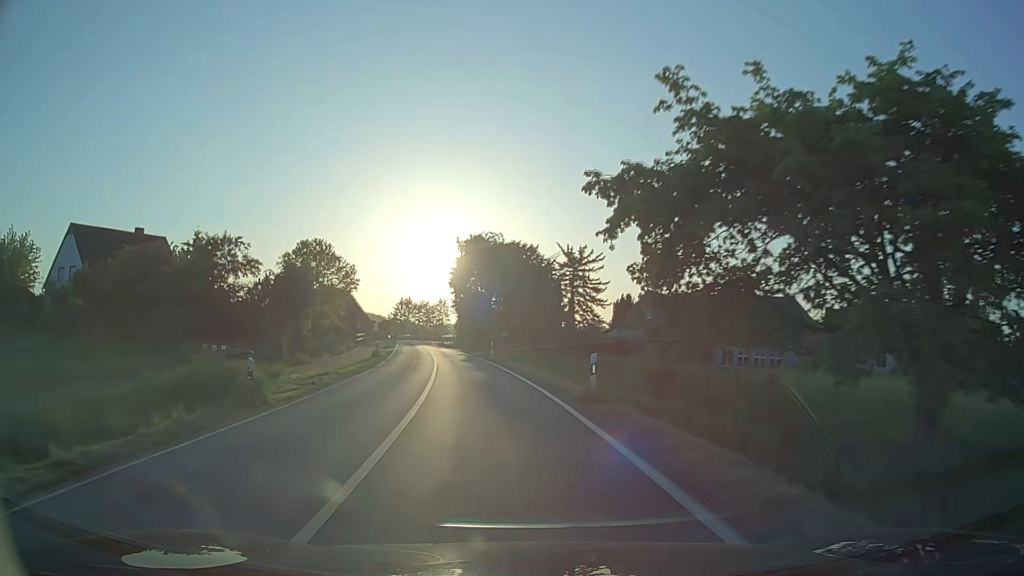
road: secondary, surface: asphalt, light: Day
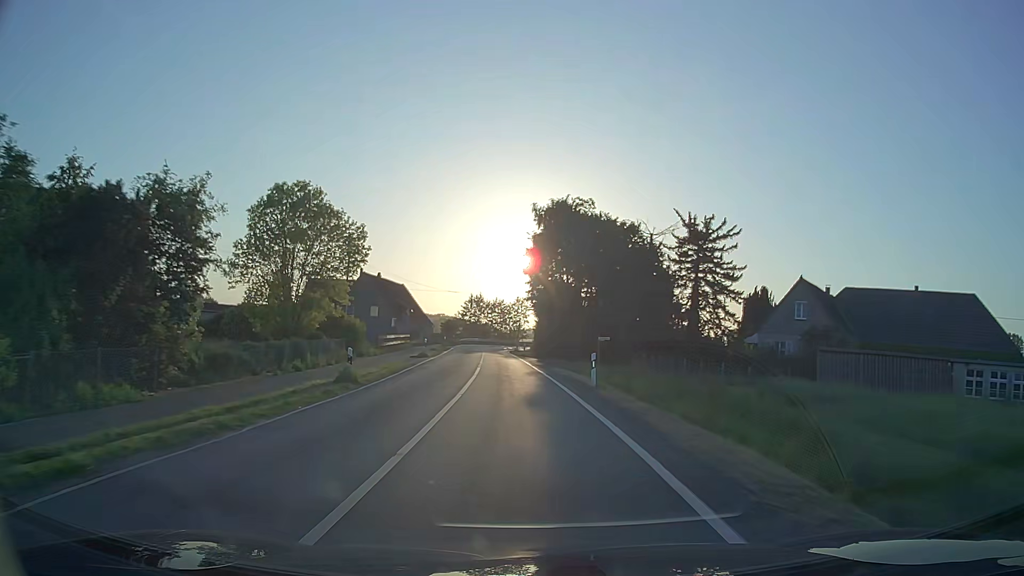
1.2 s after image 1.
(-1.7, +22.6) m; -8°
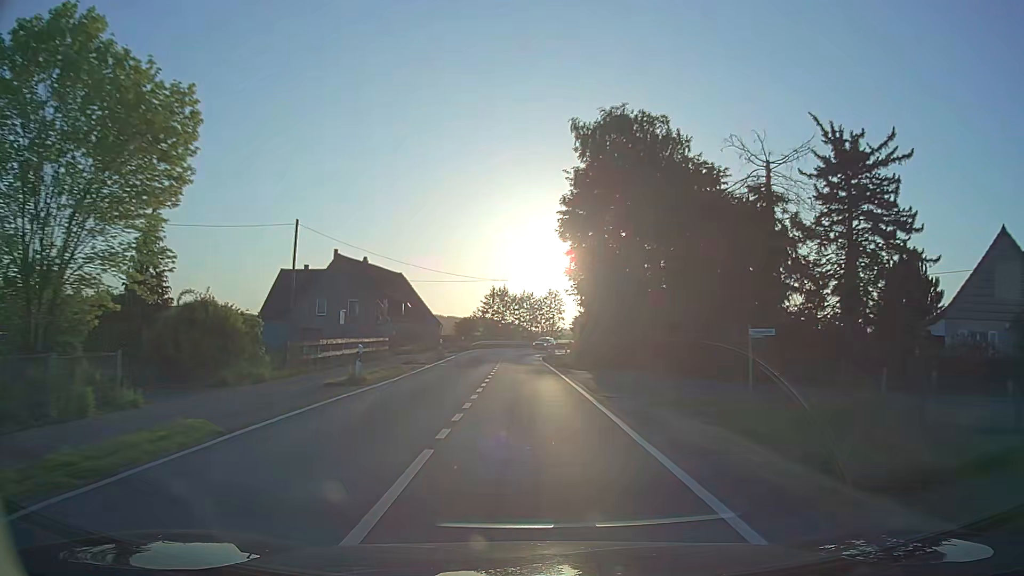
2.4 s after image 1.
(-0.5, +22.8) m; -2°
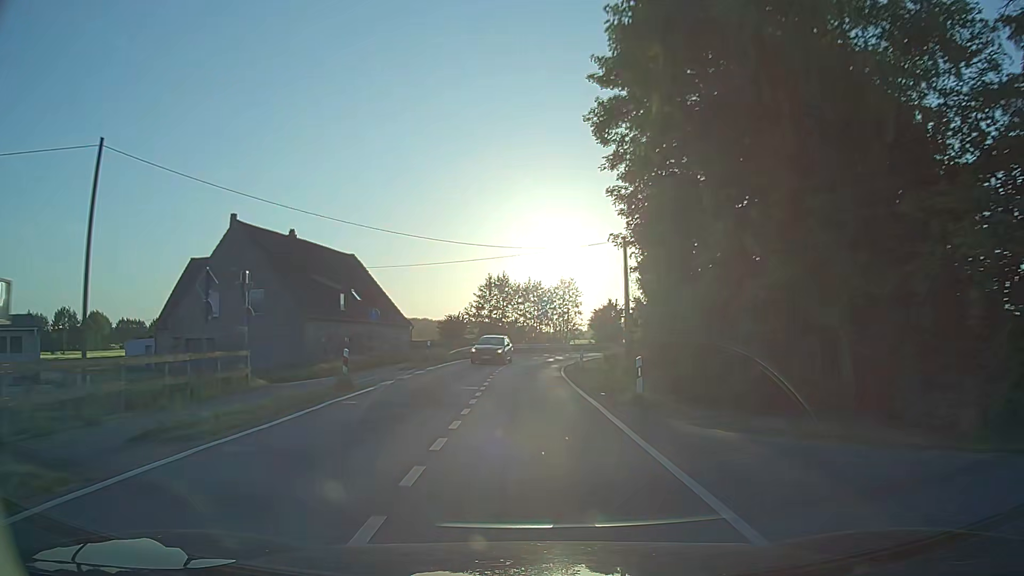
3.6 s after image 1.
(-0.2, +22.9) m; -1°
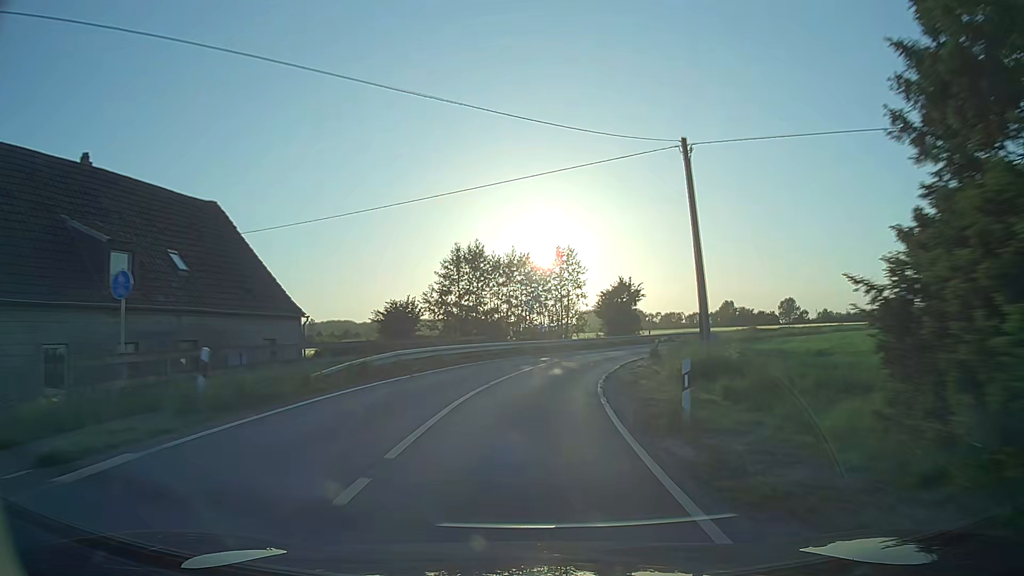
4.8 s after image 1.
(0.0, +22.9) m; +1°
